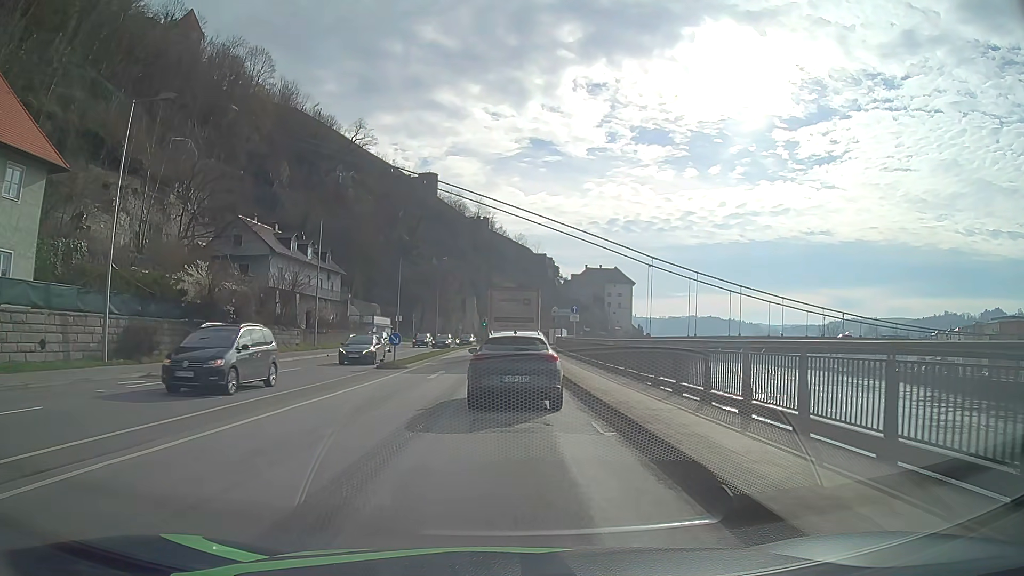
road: primary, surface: asphalt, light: Day
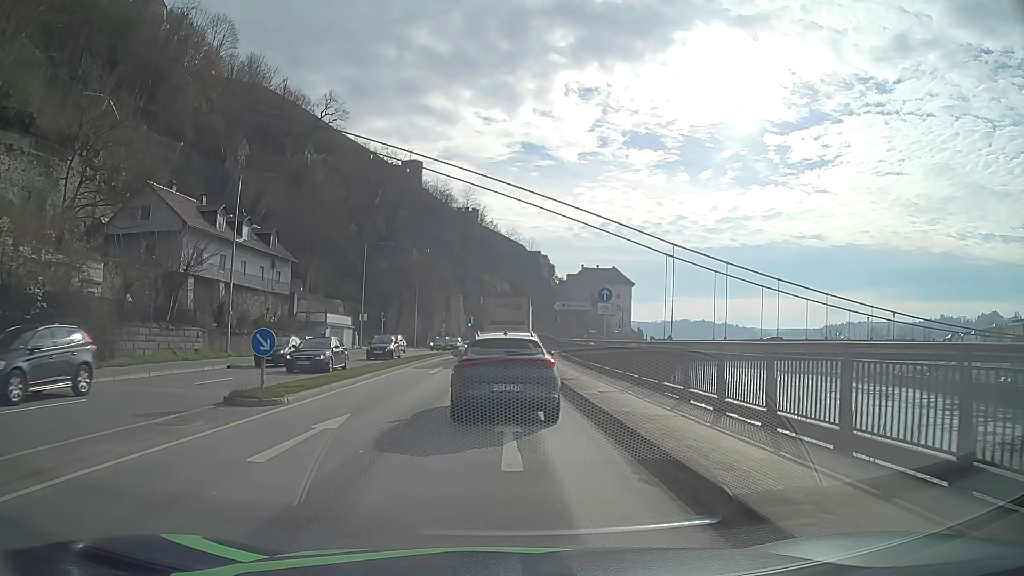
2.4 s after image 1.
(+0.1, +15.8) m; +1°
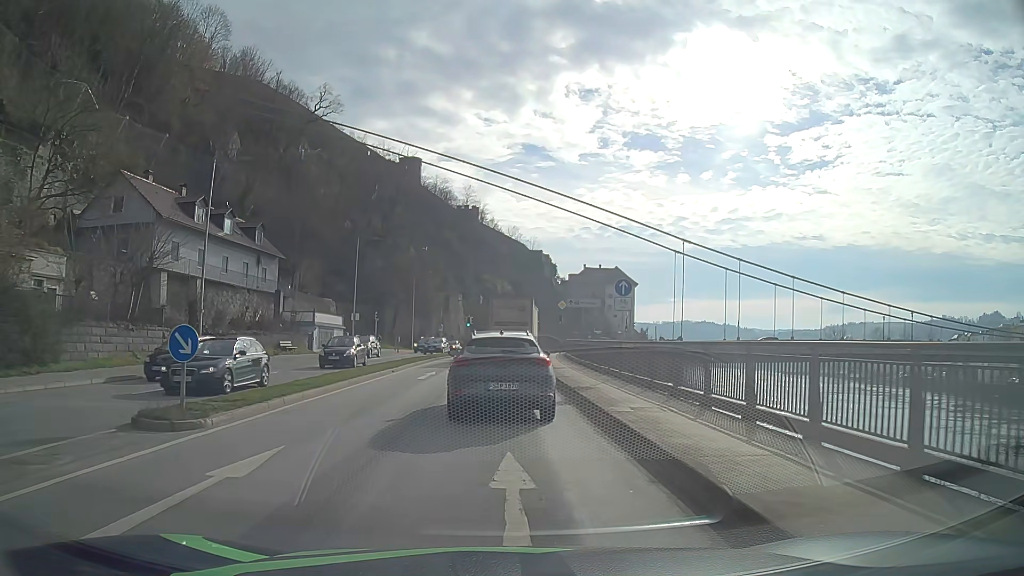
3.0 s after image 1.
(0.0, +3.9) m; 0°
(0, +10) (0, +20) (0, +30) (0, +40) (0, +50) (+1, +60) (+2, +70) (+4, +80) (+5, +90) (+8, +99) m
